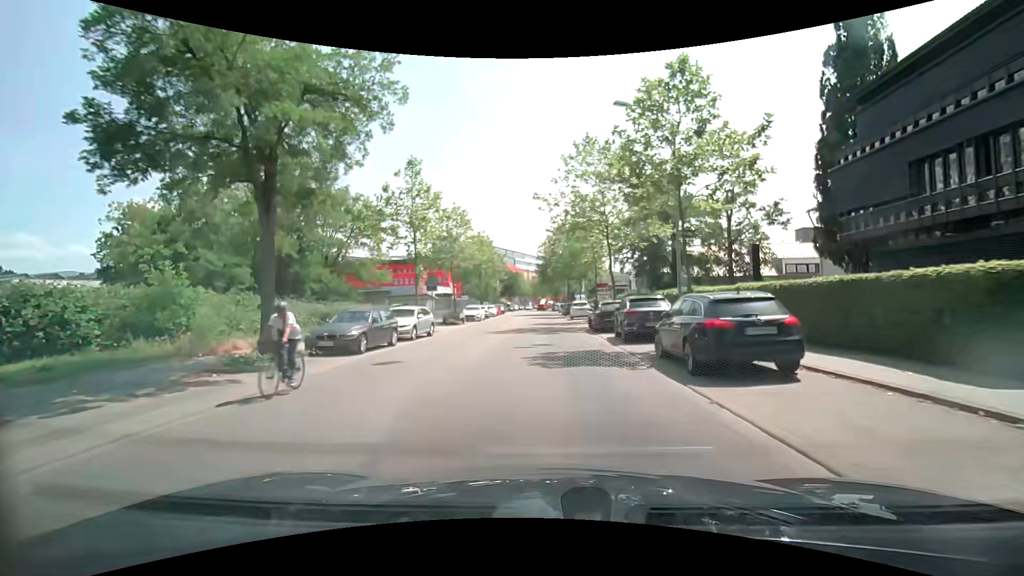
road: unclassified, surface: asphalt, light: Day
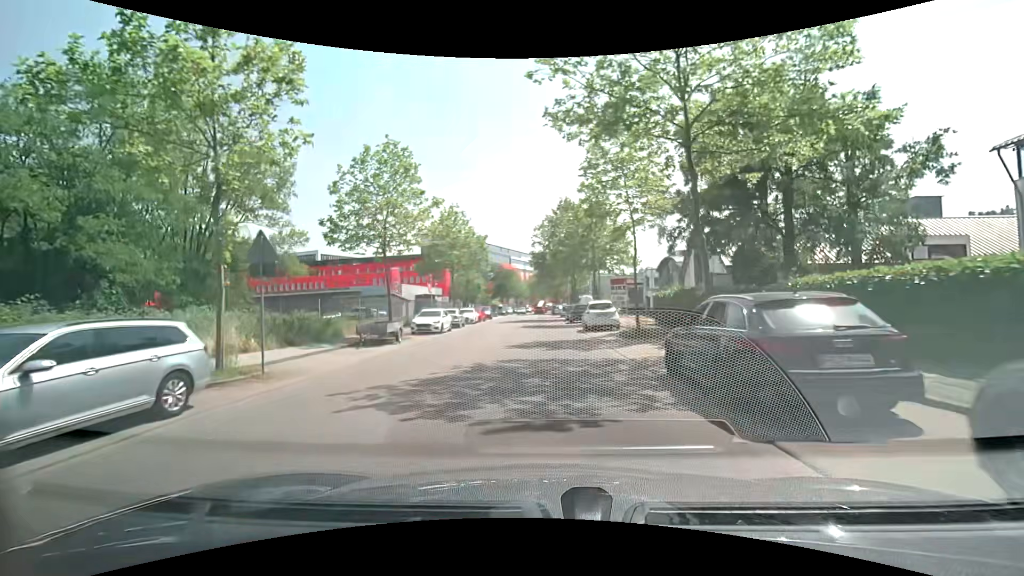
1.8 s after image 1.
(+0.2, +16.7) m; 0°
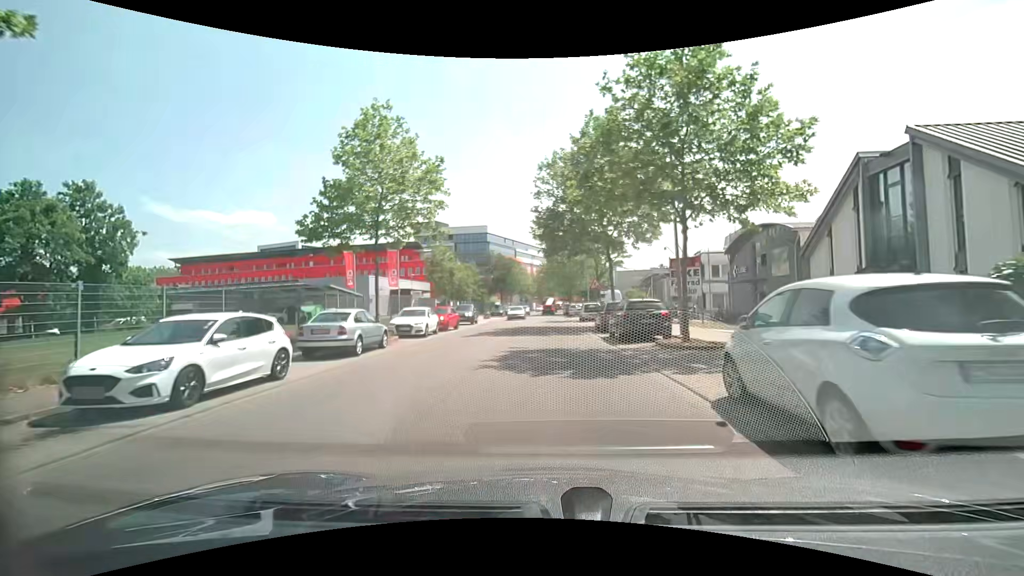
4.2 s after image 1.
(+0.1, +21.4) m; 0°
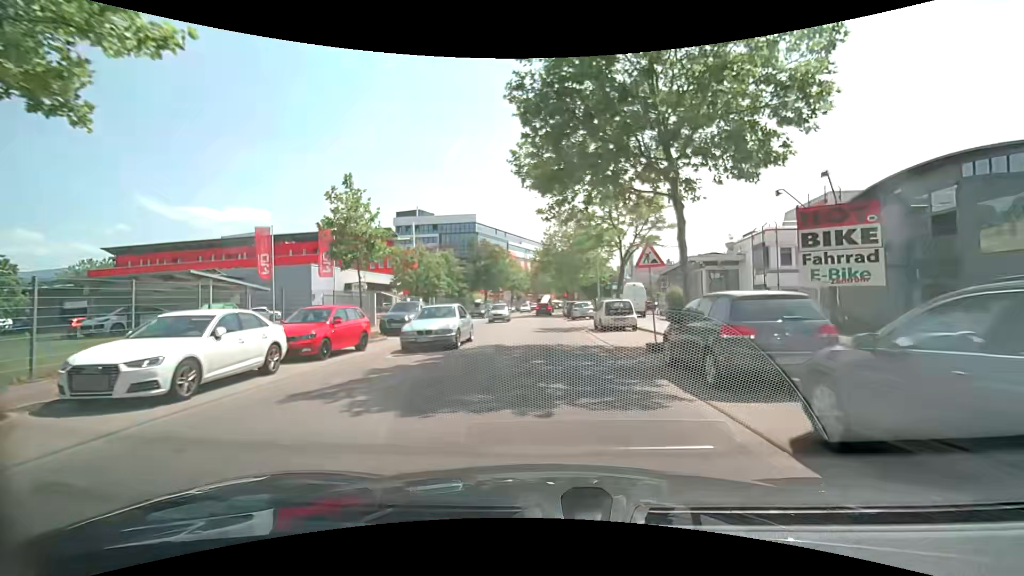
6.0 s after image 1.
(+0.1, +15.9) m; +1°
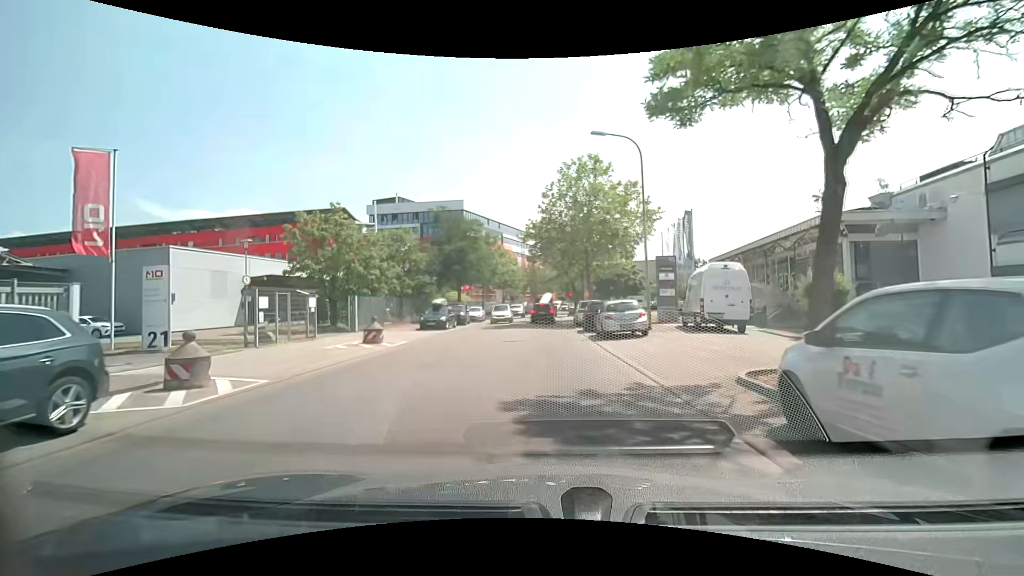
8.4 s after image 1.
(0.0, +20.4) m; -1°
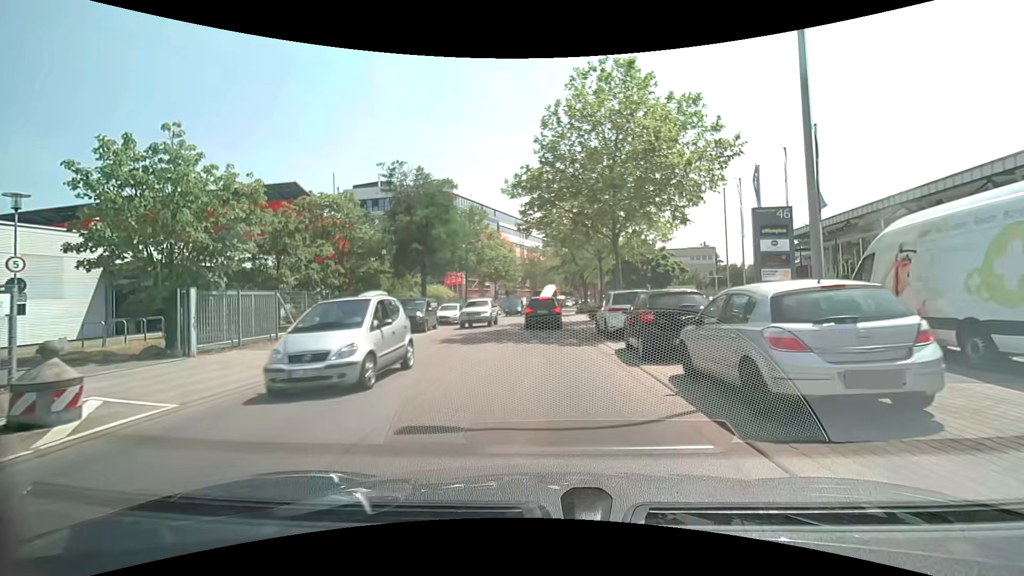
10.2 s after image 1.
(+0.1, +13.5) m; 0°
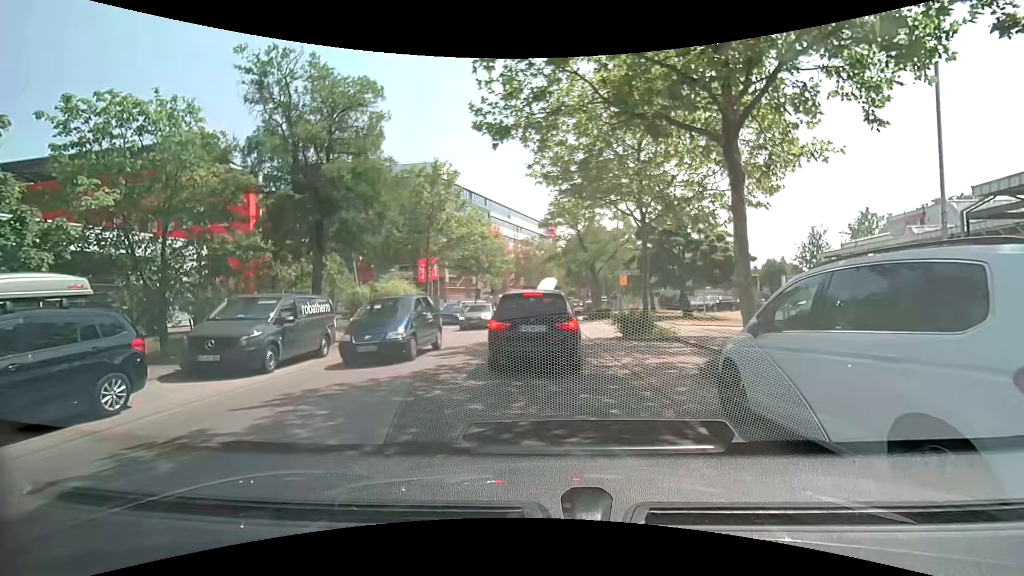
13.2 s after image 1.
(+0.1, +14.0) m; 0°
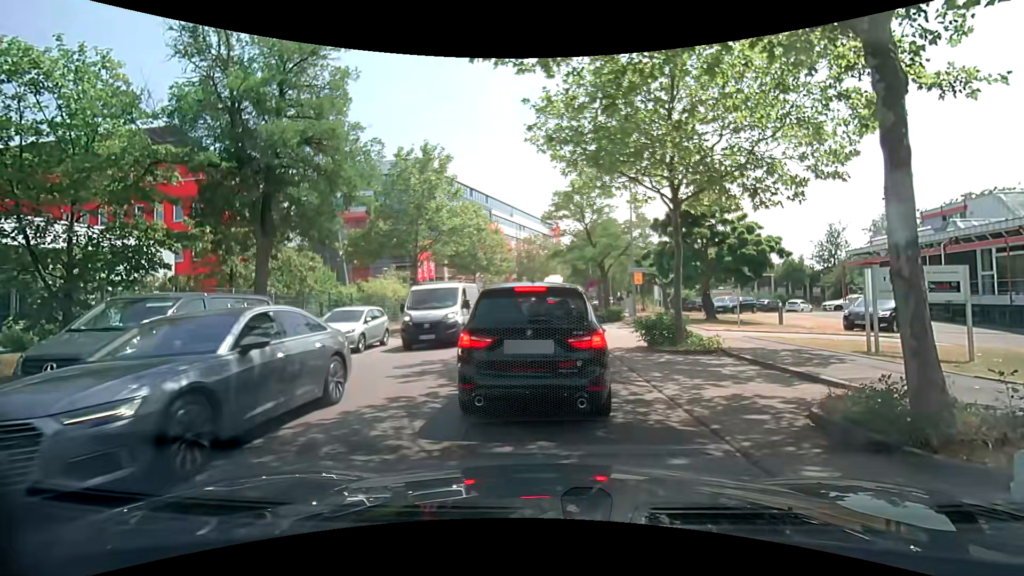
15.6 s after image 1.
(0.0, +3.4) m; +1°
(0, +10) (0, +20) (0, +30) (0, +40) (+1, +50) (+2, +60) (+3, +70) (+4, +80) (+6, +90) (+8, +99) m
